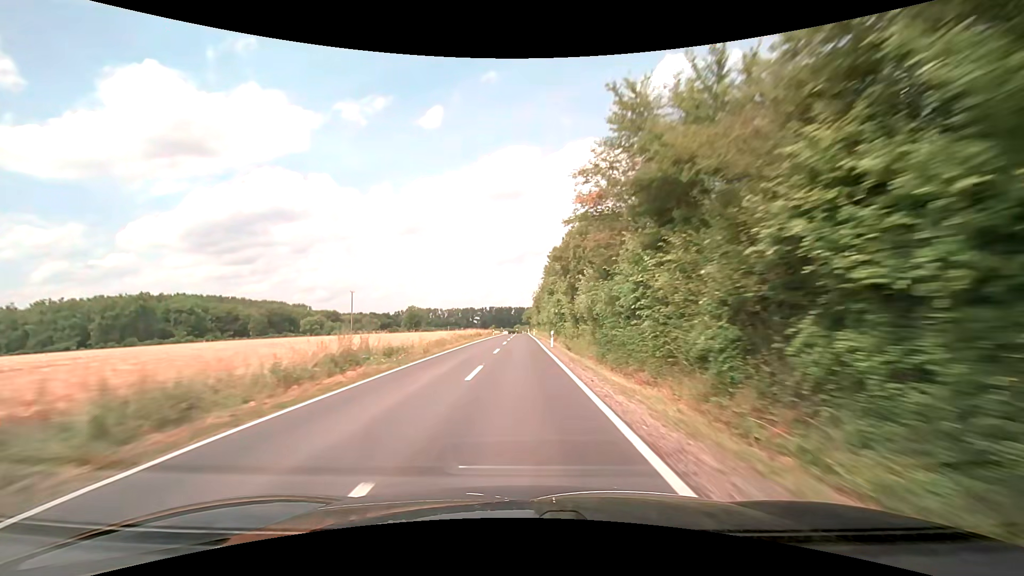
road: secondary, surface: asphalt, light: Day
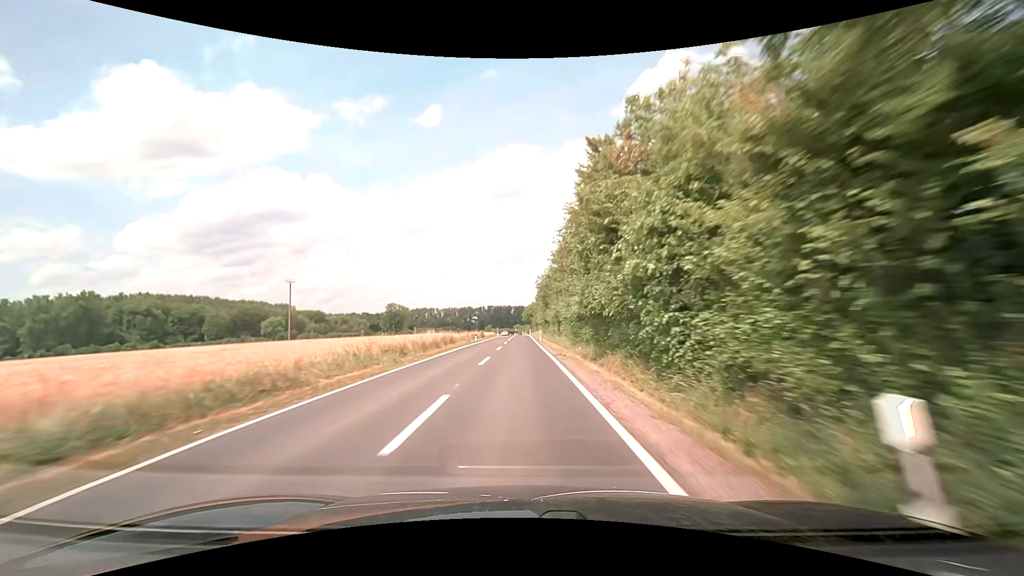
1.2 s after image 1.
(+0.1, +30.9) m; 0°
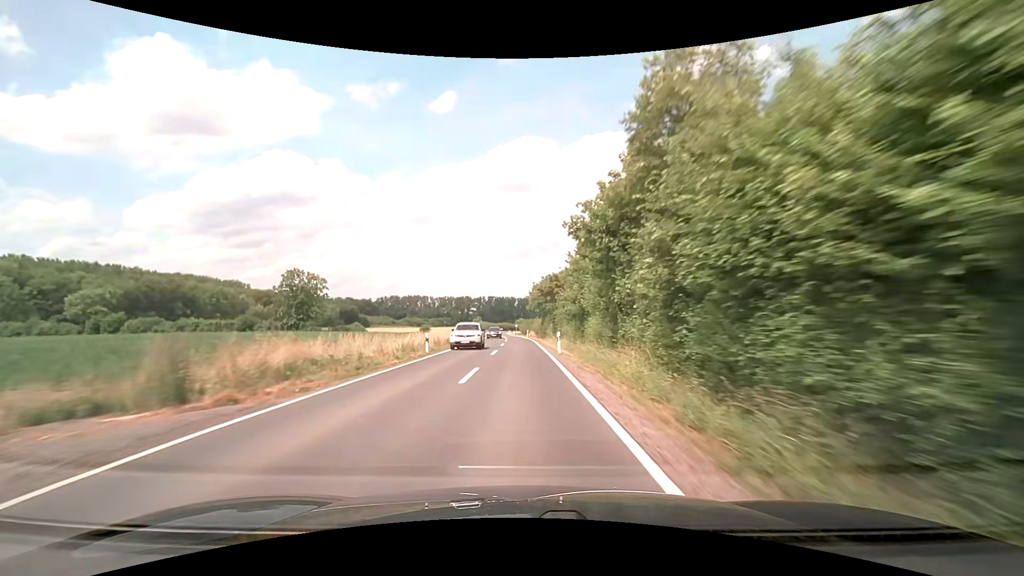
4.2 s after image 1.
(-0.3, +77.5) m; 0°
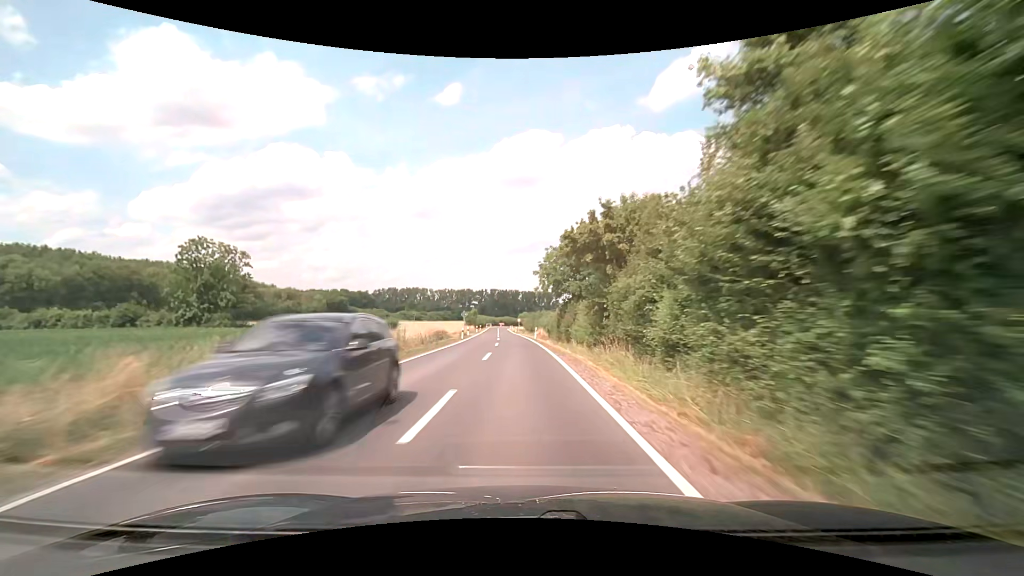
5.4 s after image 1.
(-0.2, +29.8) m; -1°
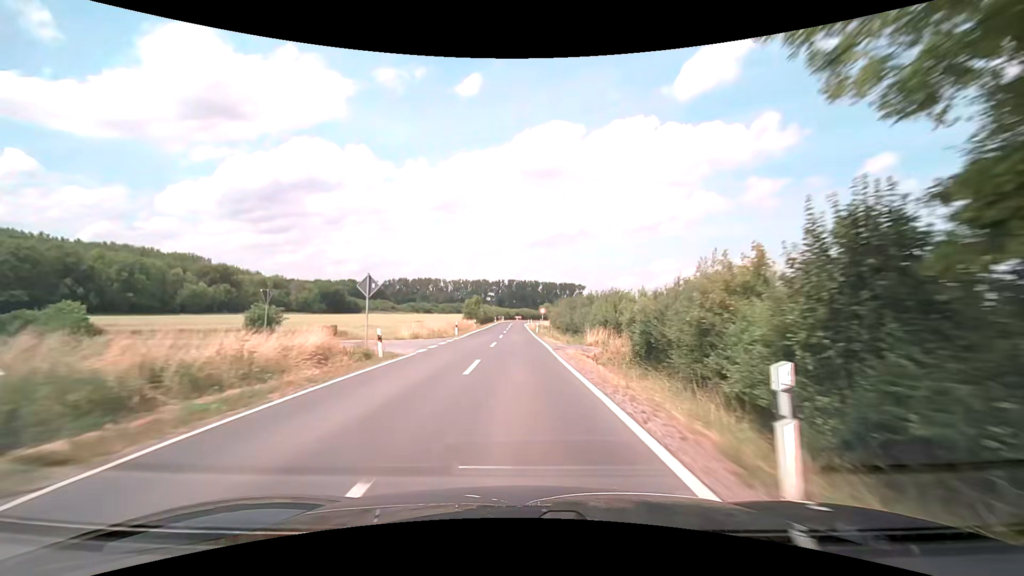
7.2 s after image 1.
(-0.6, +40.9) m; -2°
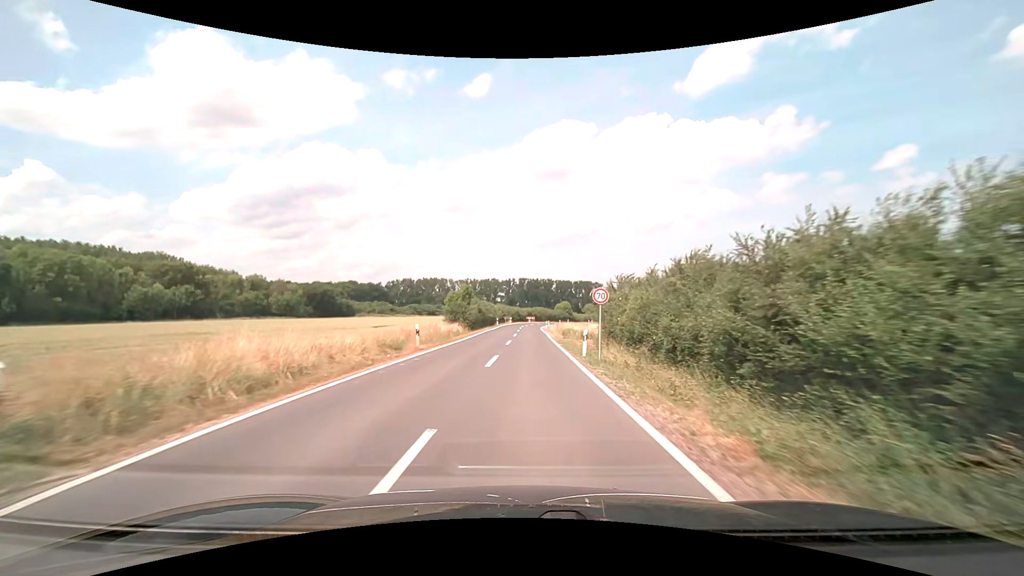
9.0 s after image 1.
(-0.4, +33.5) m; -1°
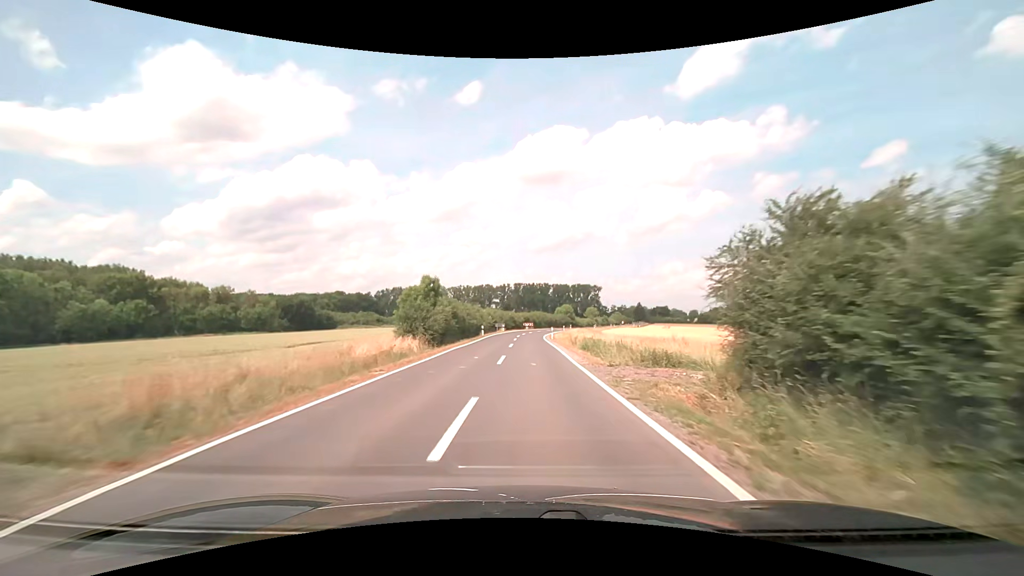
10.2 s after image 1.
(0.0, +20.8) m; 0°
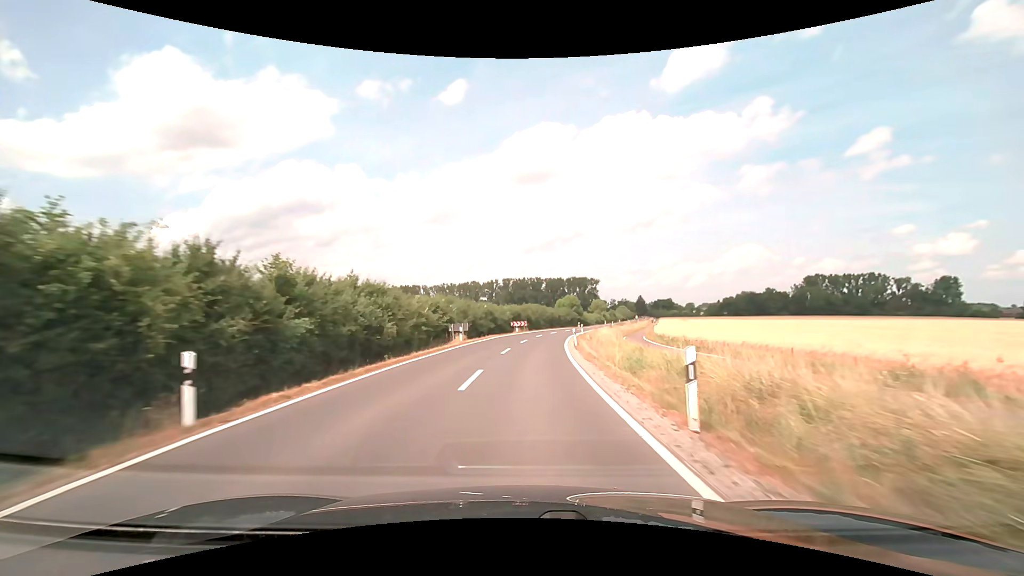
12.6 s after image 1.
(+0.5, +43.0) m; +1°
(0, +10) (0, +20) (+1, +30) (+2, +40) (+3, +50) (+5, +60) (+7, +70) (+9, +79) (+11, +89) (+14, +99) m
